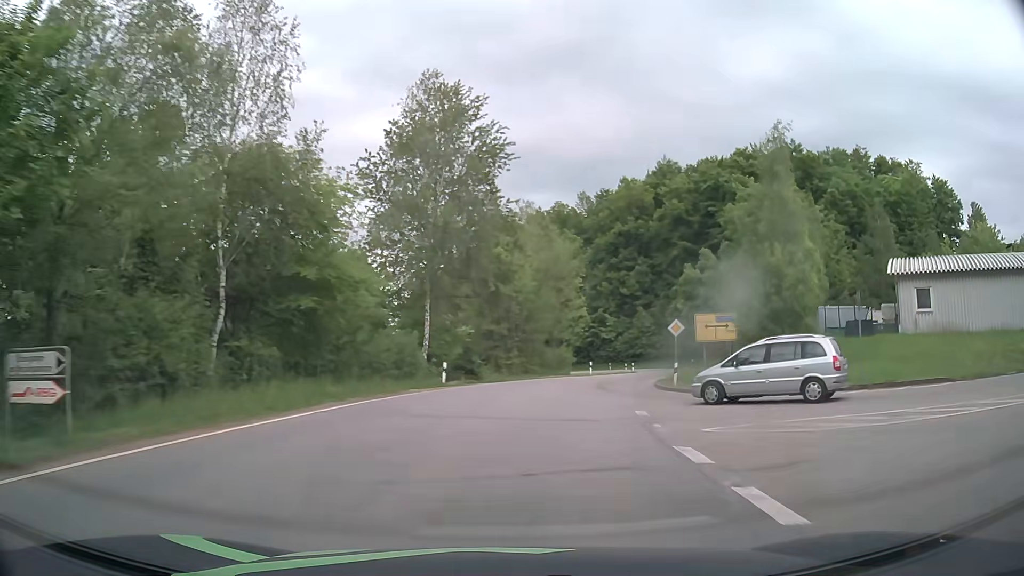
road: tertiary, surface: asphalt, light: Day
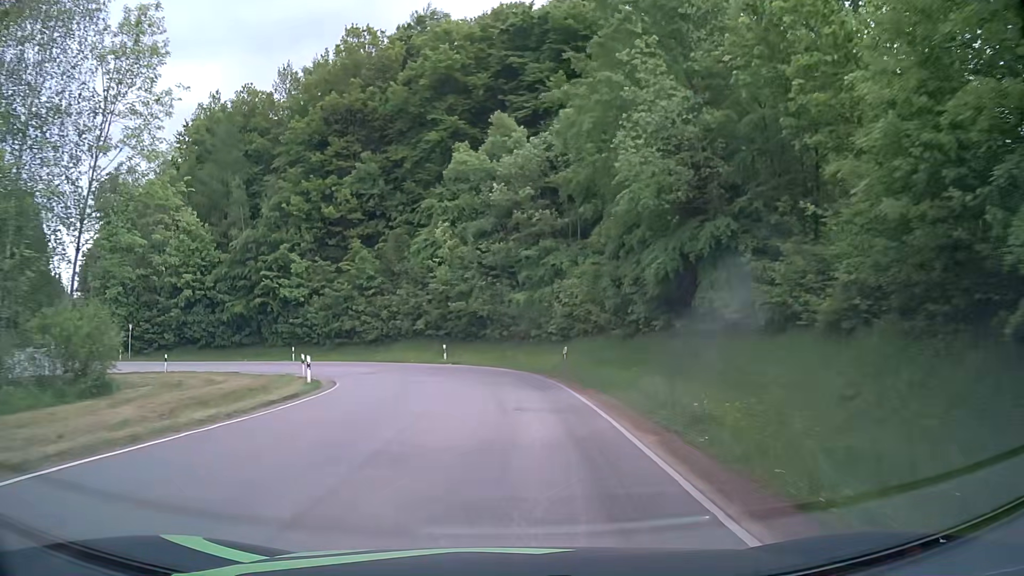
(+10.6, +47.9) m; +24°
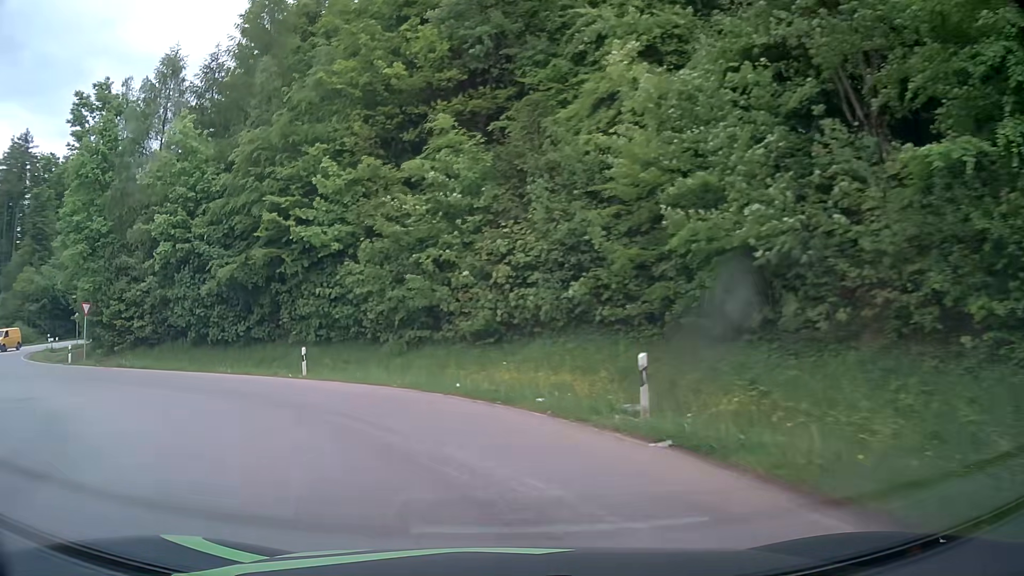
(-1.8, +29.1) m; -16°
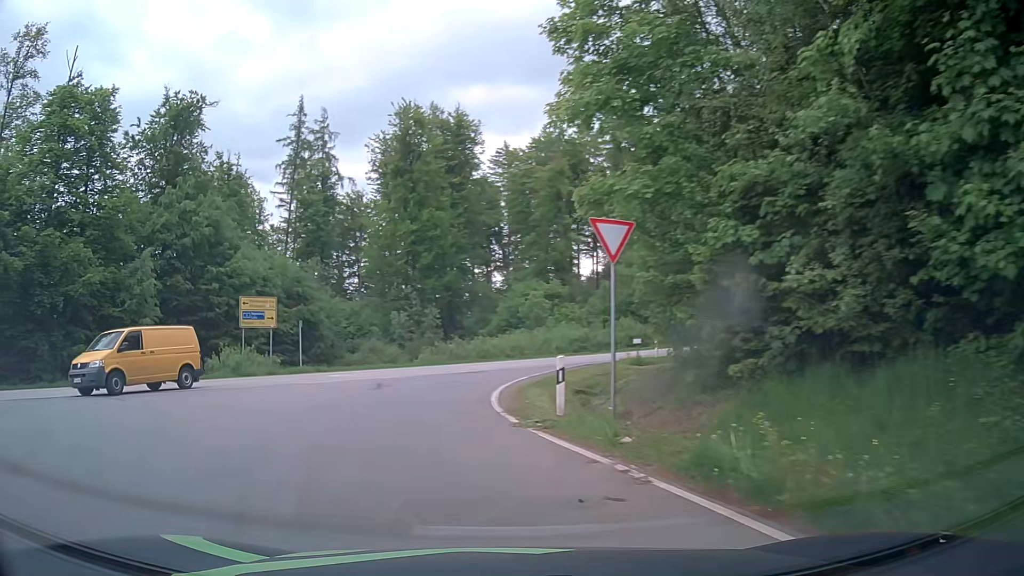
(-12.5, +23.3) m; -58°
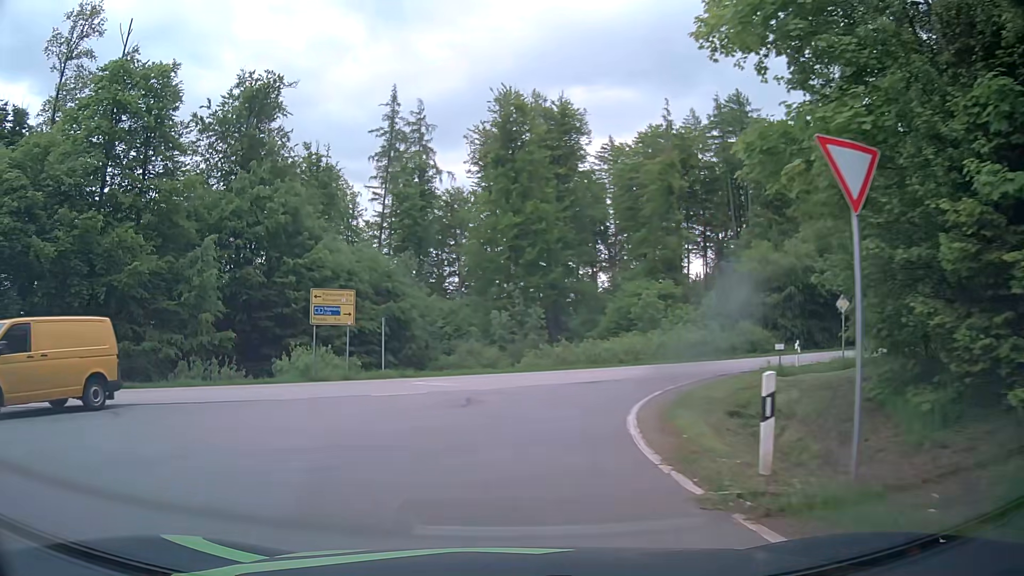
(-0.5, +4.8) m; -11°
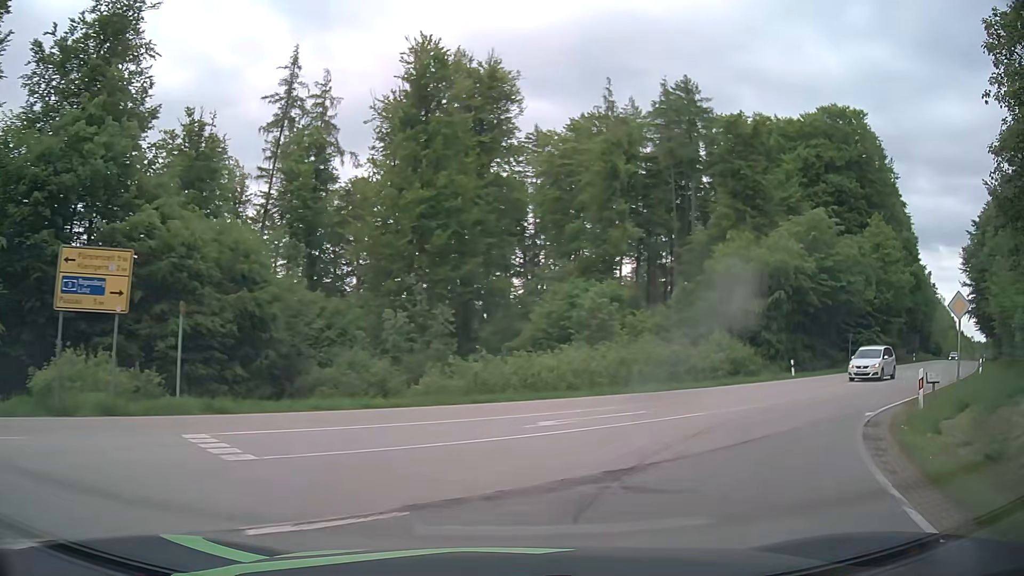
(+0.2, +13.6) m; +7°
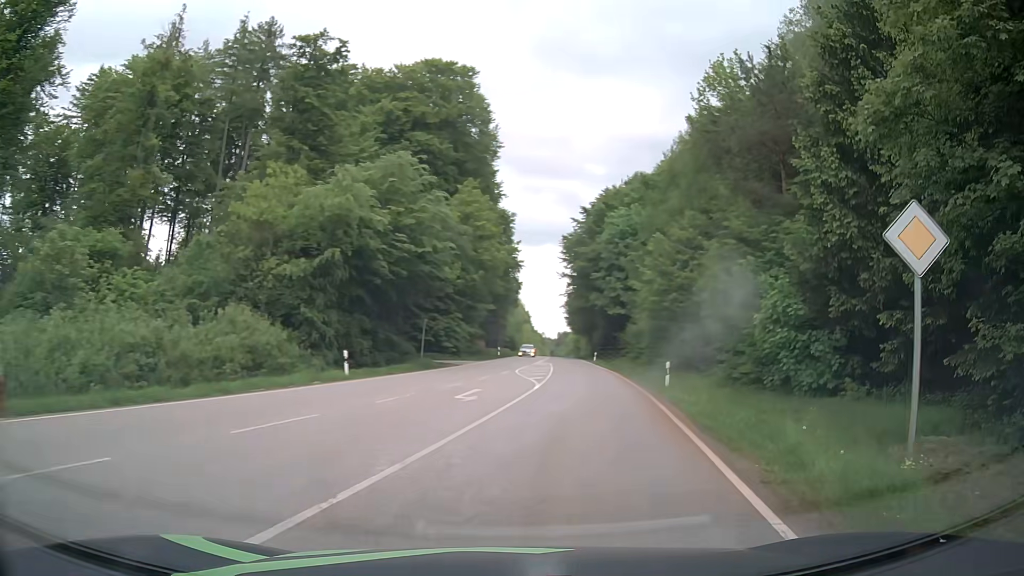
(+4.7, +13.4) m; +39°
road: secondary
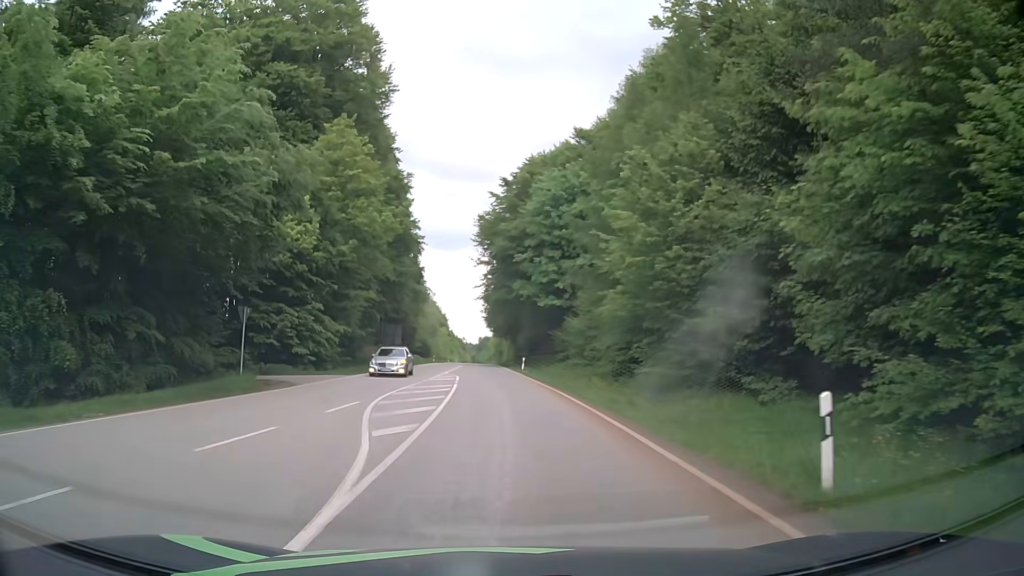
(+2.2, +19.1) m; +8°
(0, +10) (0, +20) (-1, +30) (-1, +40) (-2, +50) (-2, +60) (-3, +70) (-3, +80) (-3, +90) (-4, +100) m
